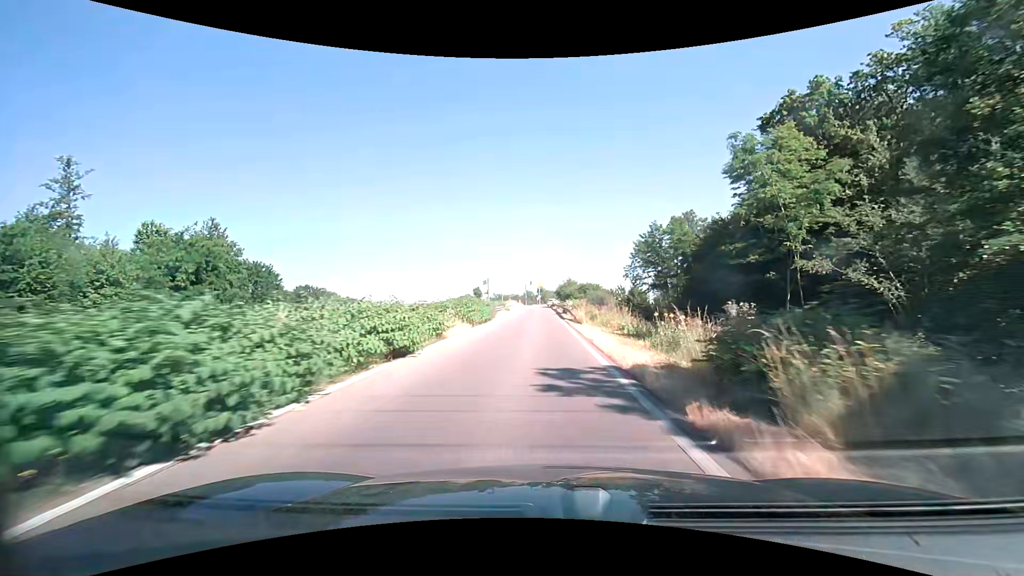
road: trunk_link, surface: asphalt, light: Day
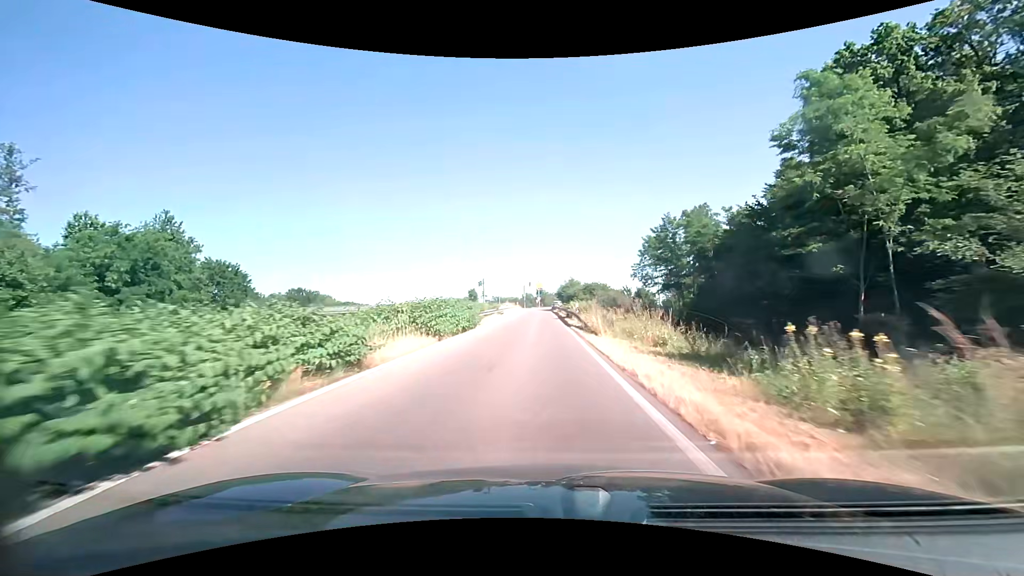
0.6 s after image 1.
(0.0, +8.3) m; 0°
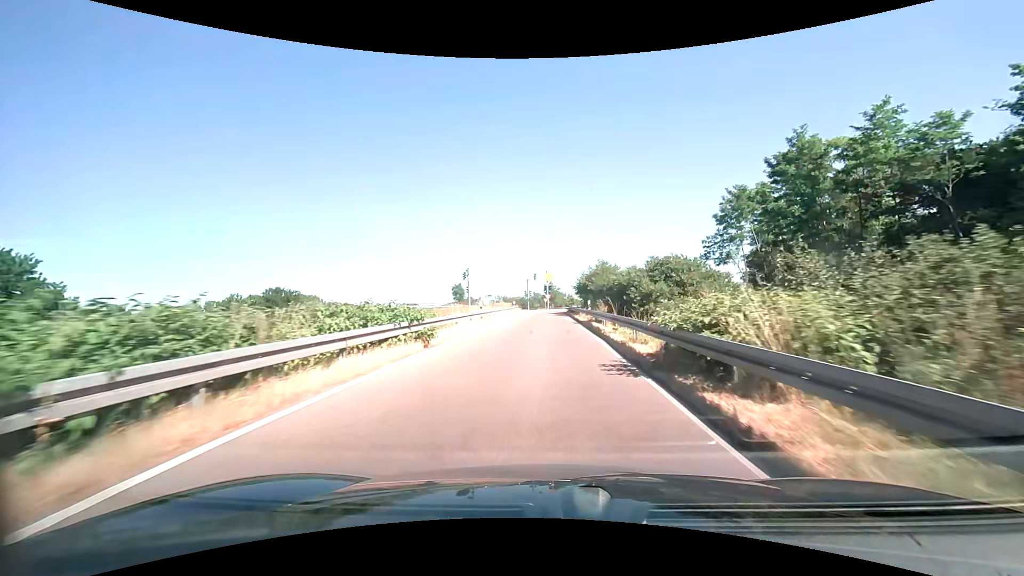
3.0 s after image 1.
(-0.4, +32.4) m; -1°
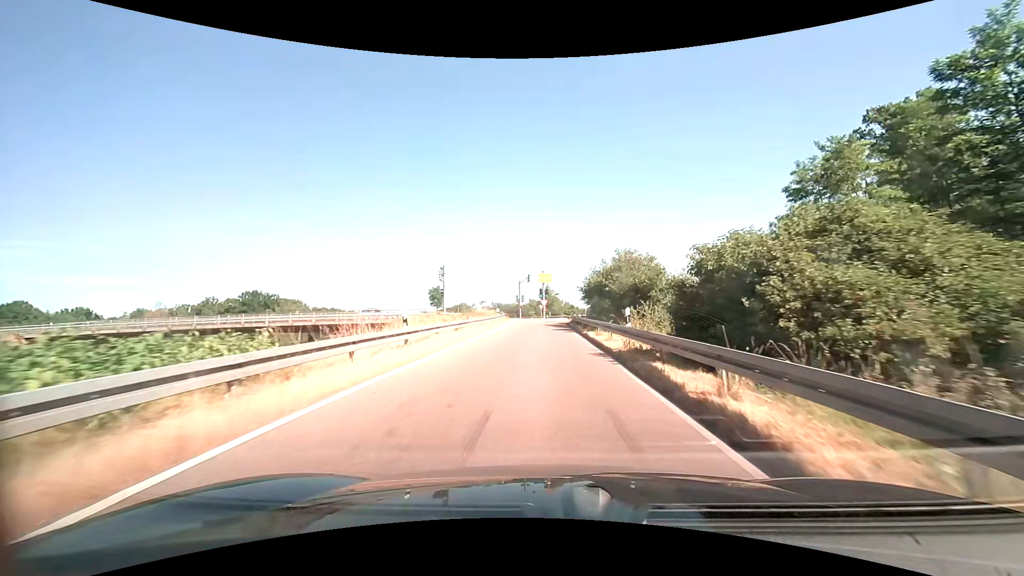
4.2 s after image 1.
(+0.1, +15.5) m; 0°
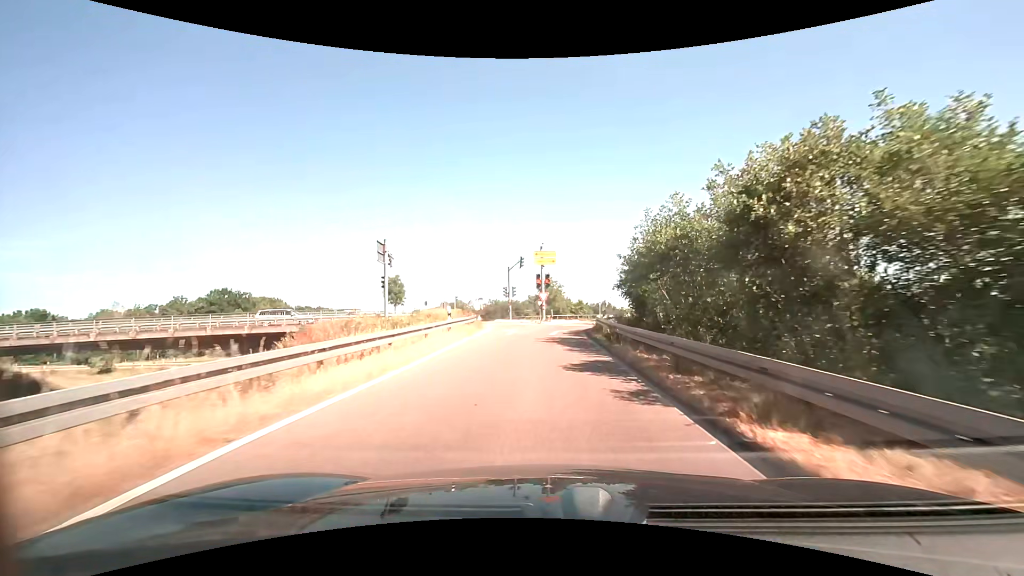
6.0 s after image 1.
(+0.2, +21.4) m; 0°
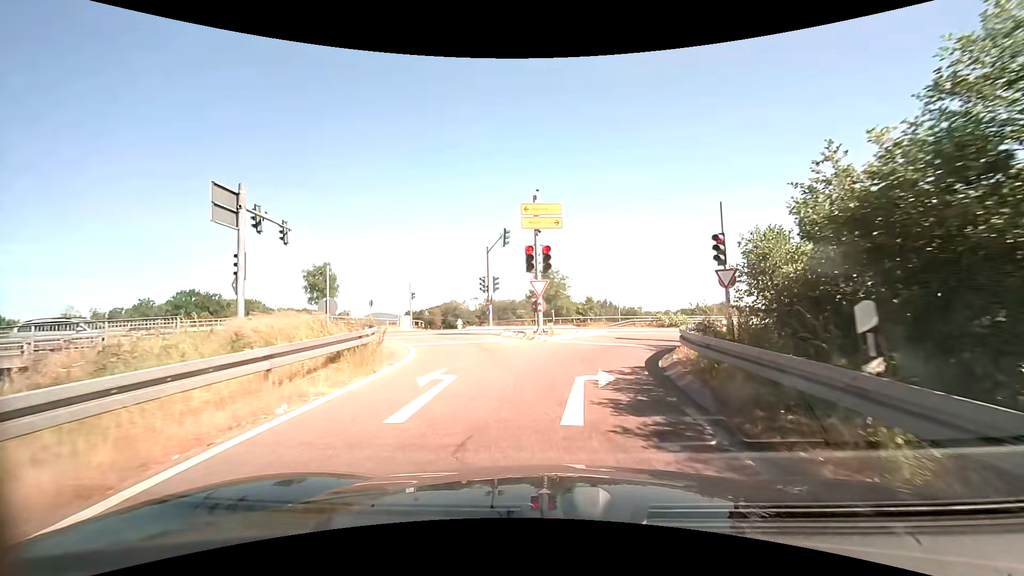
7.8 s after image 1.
(0.0, +17.3) m; 0°
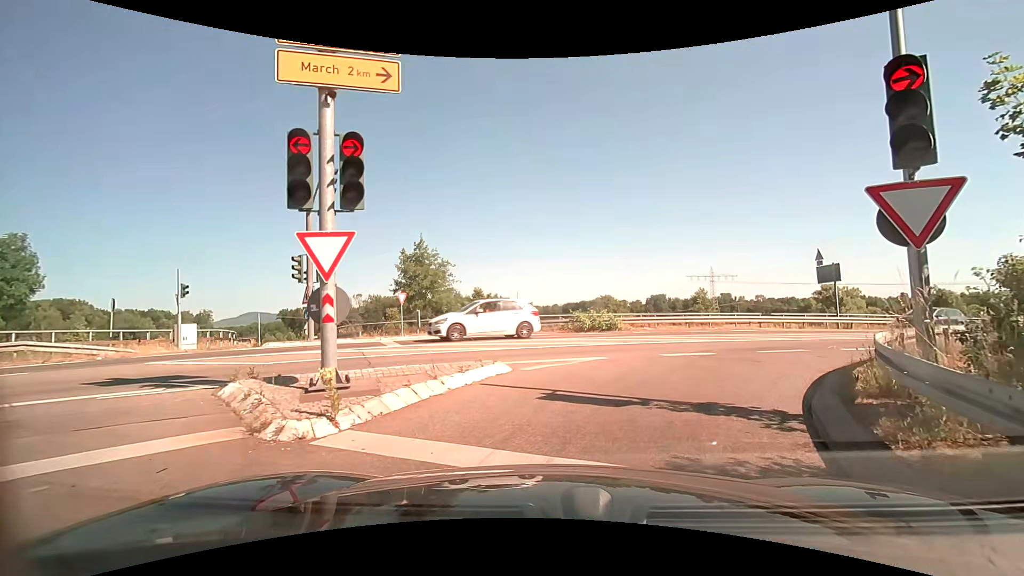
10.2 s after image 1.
(+0.9, +12.4) m; +13°
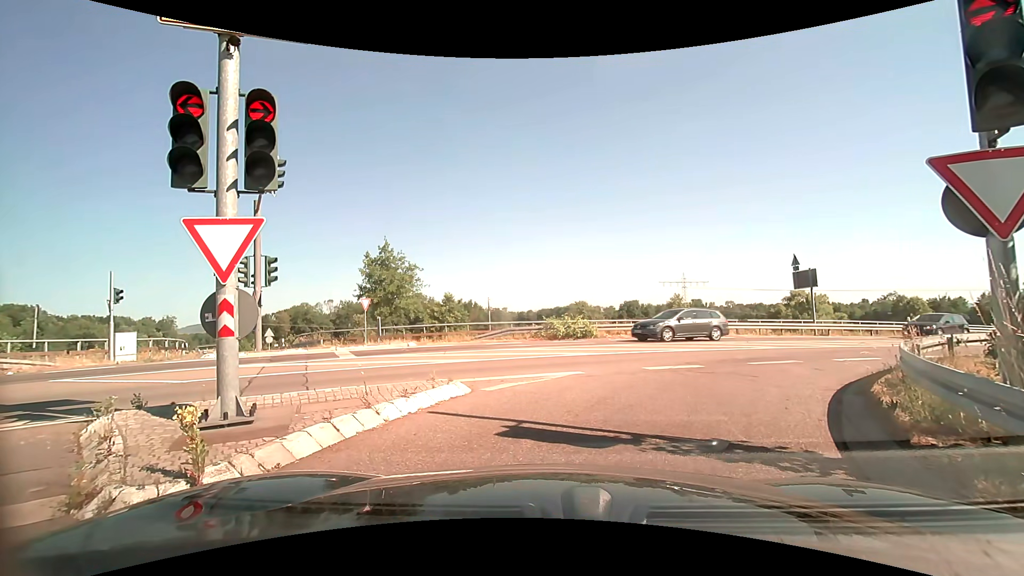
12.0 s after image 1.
(0.0, +1.4) m; +1°
